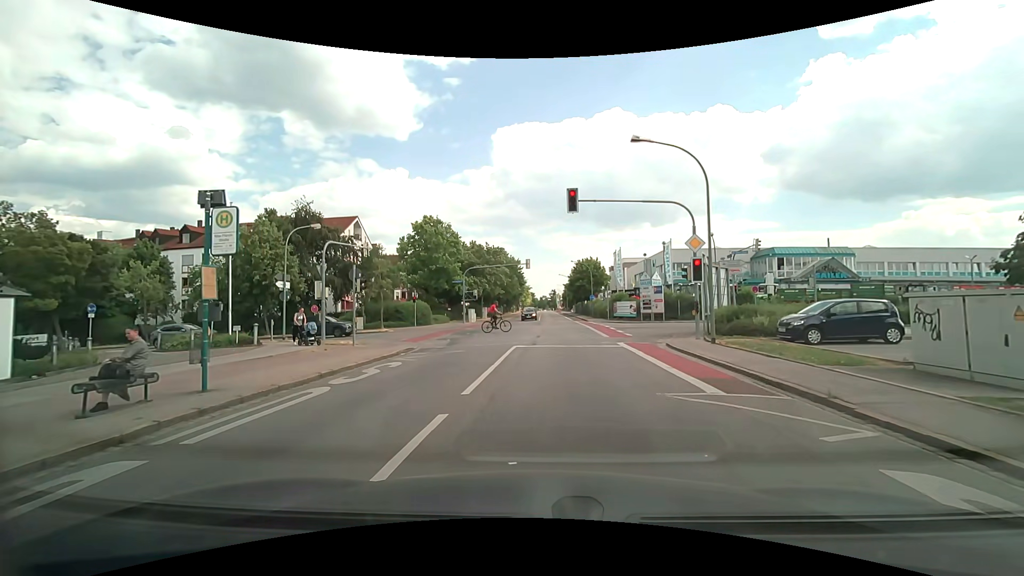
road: tertiary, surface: asphalt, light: Day
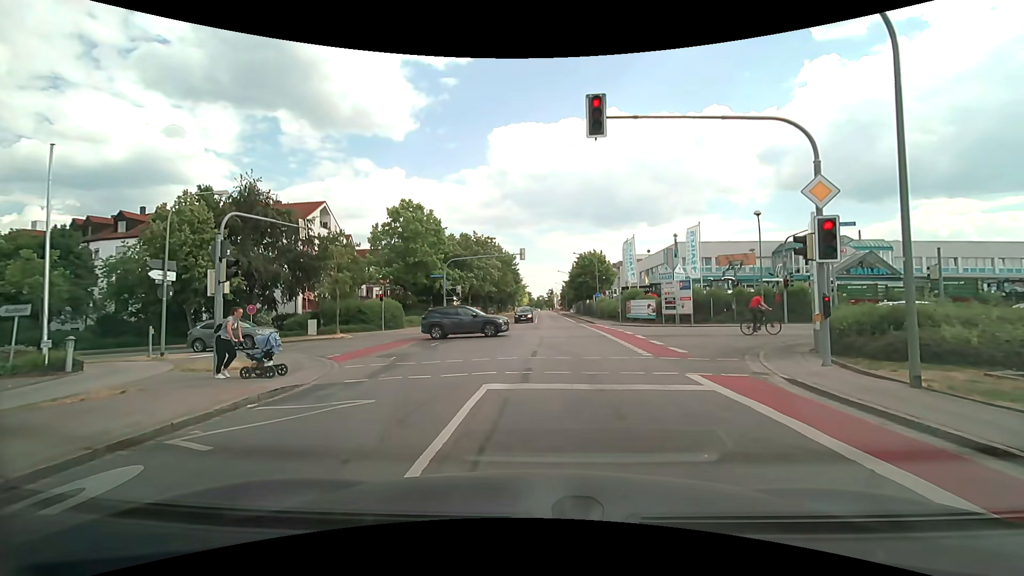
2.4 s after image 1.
(0.0, +9.0) m; -1°
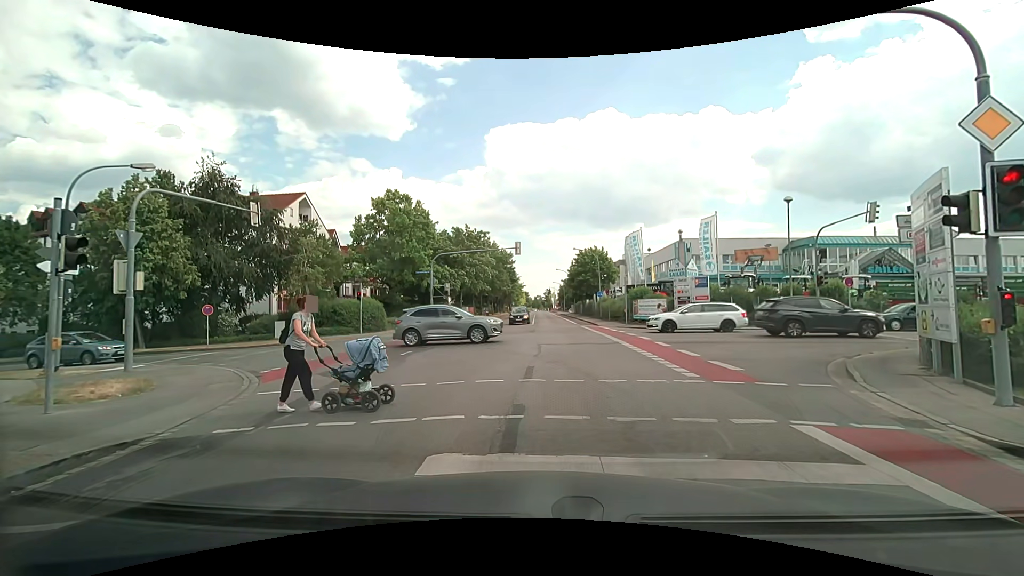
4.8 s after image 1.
(+0.1, +4.1) m; +1°
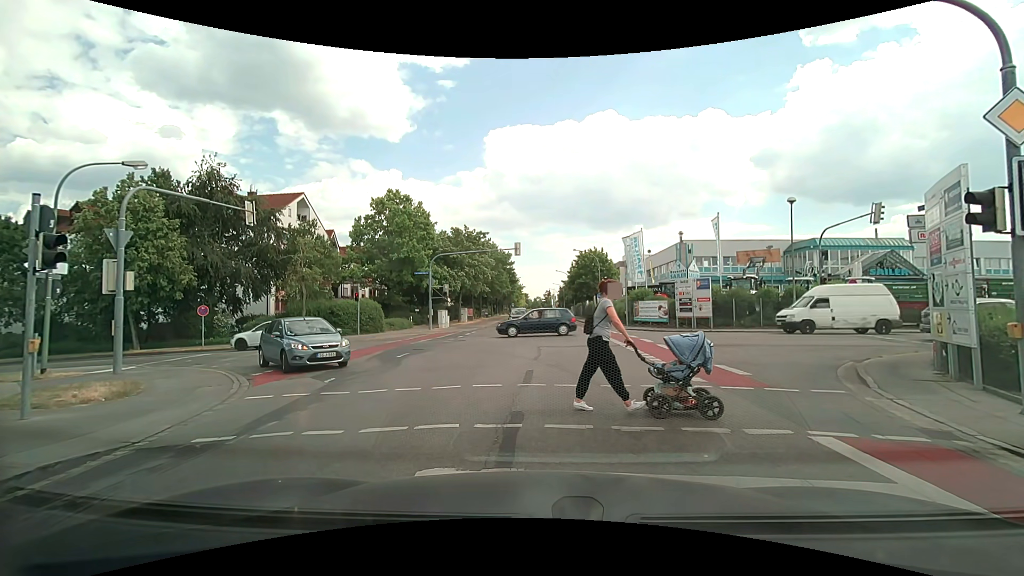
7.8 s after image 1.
(0.0, +0.5) m; 0°
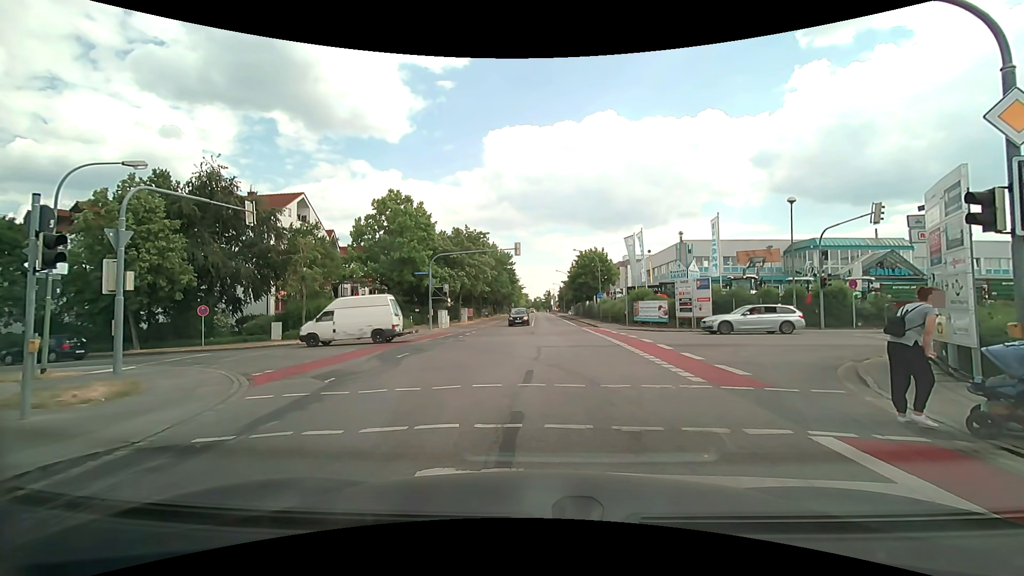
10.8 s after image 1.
(0.0, 0.0) m; 0°
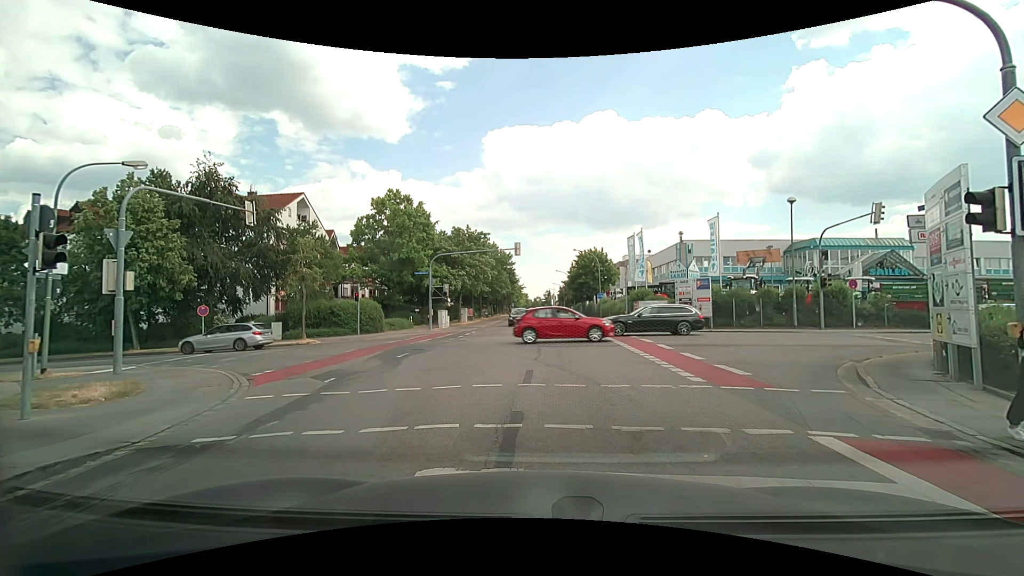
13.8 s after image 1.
(0.0, 0.0) m; 0°
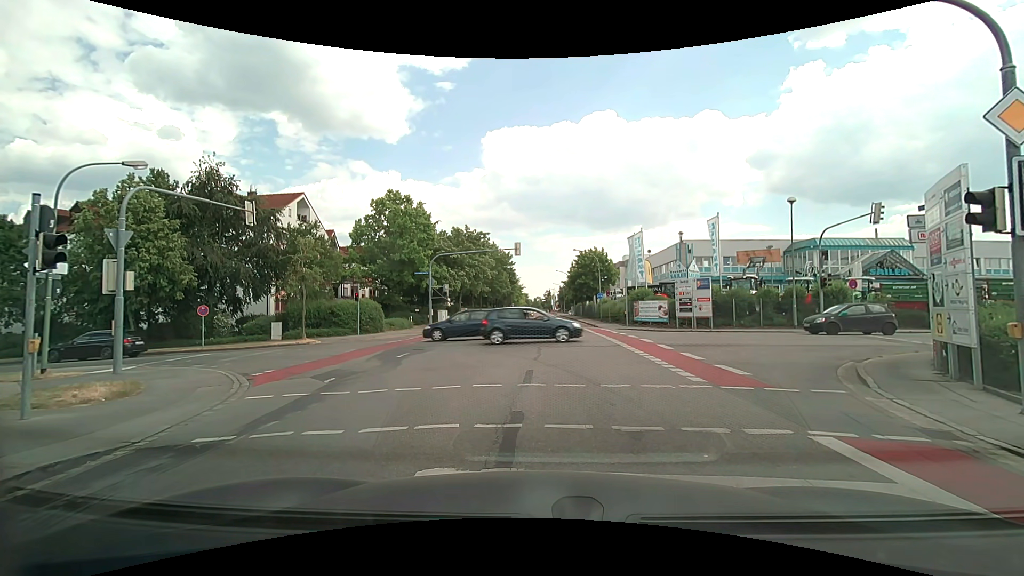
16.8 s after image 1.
(0.0, 0.0) m; 0°
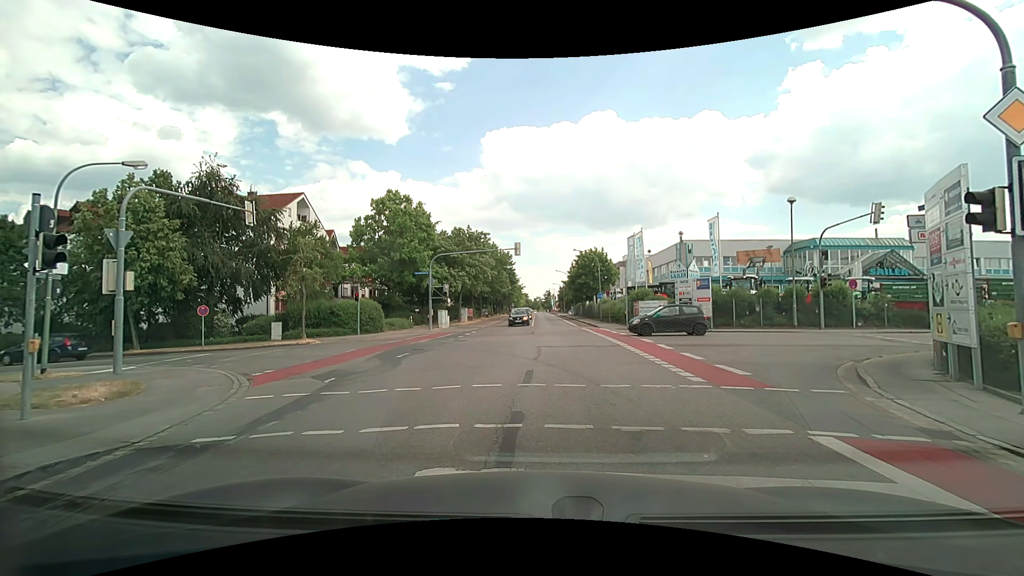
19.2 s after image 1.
(0.0, 0.0) m; 0°
